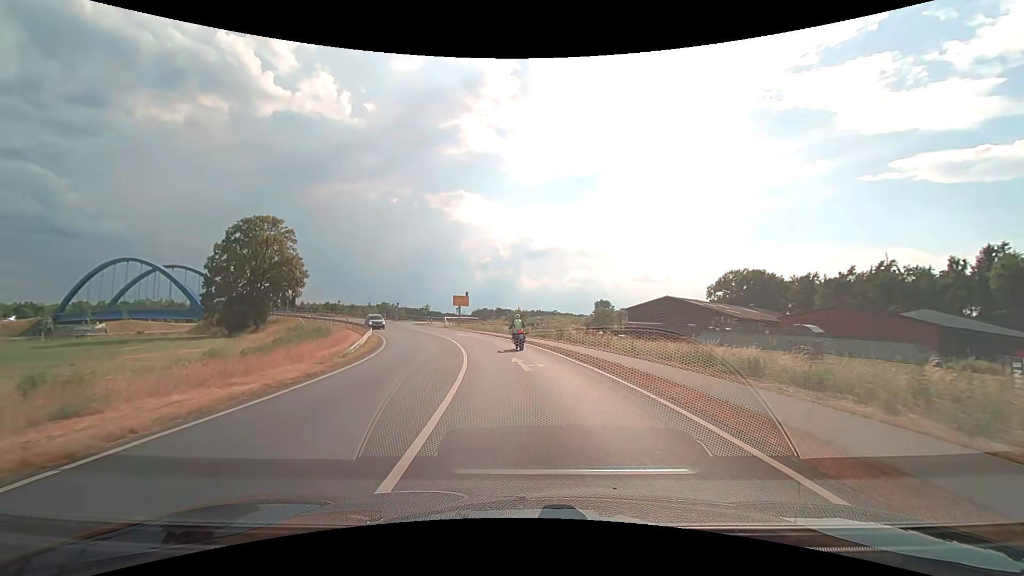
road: secondary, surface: asphalt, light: Day
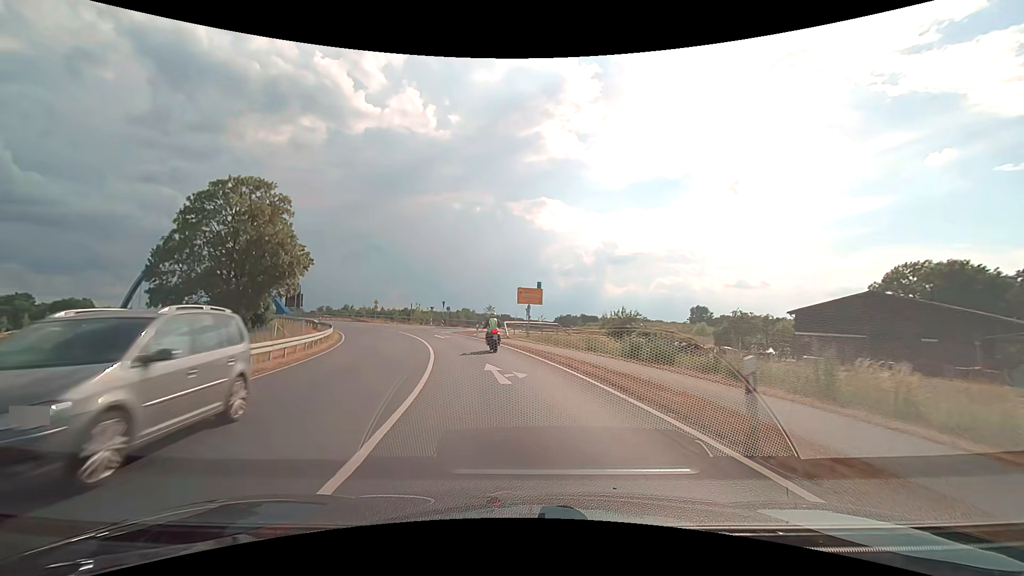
(-1.8, +27.9) m; -9°
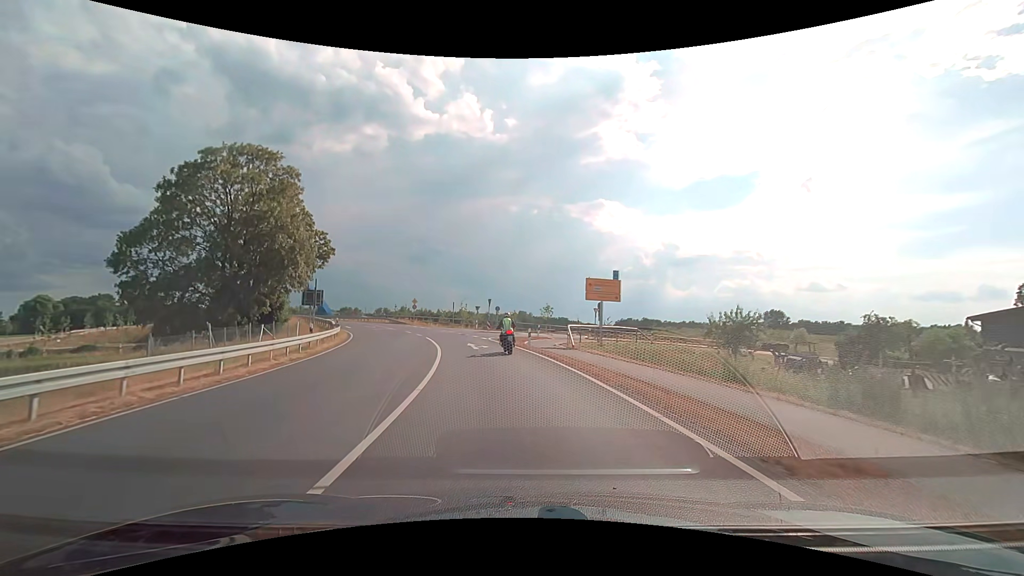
(-0.7, +12.6) m; -6°
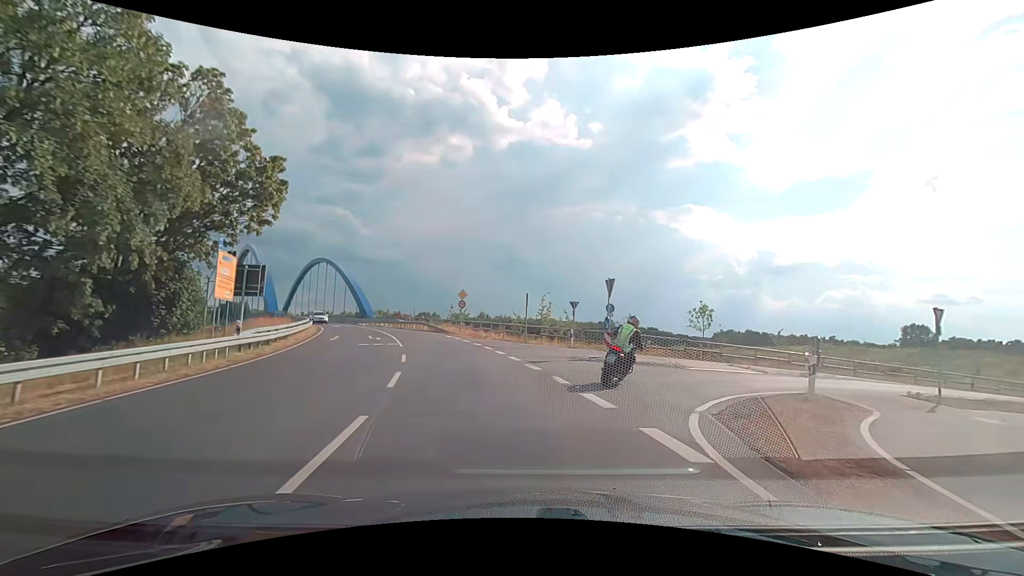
(-3.2, +28.1) m; -10°
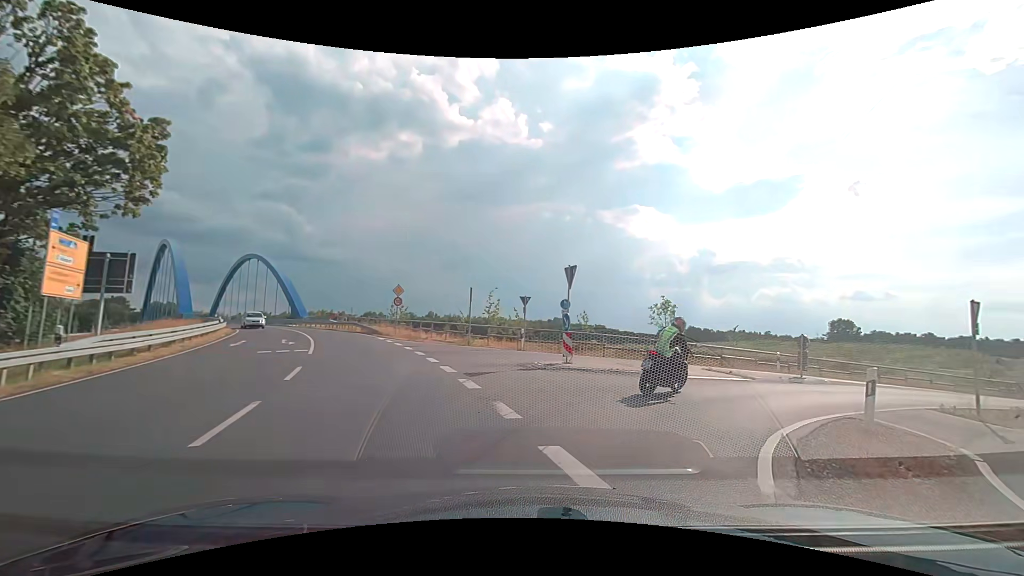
(+0.2, +4.1) m; +6°
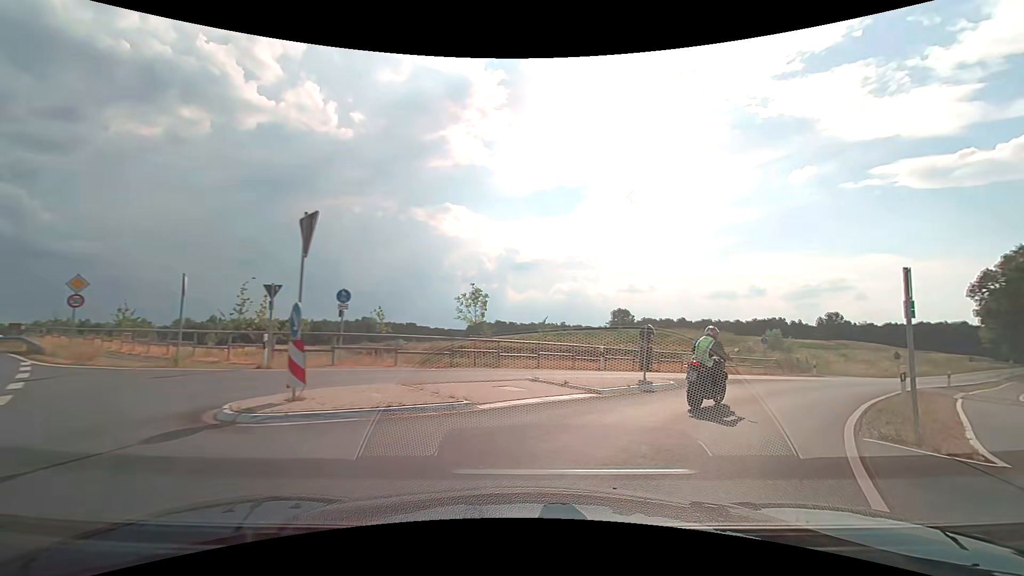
(+1.2, +7.1) m; +21°
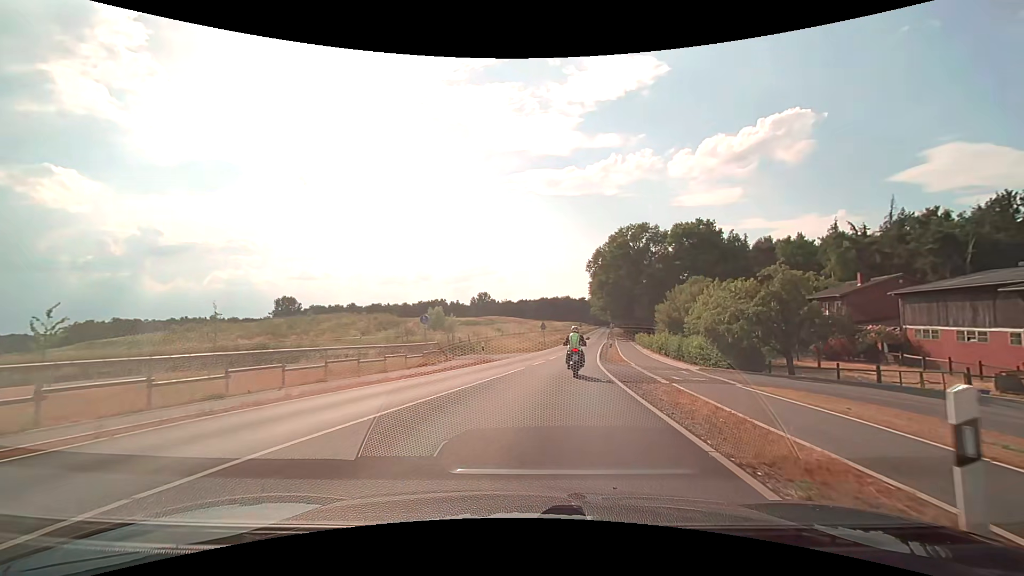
(+6.0, +14.6) m; +37°
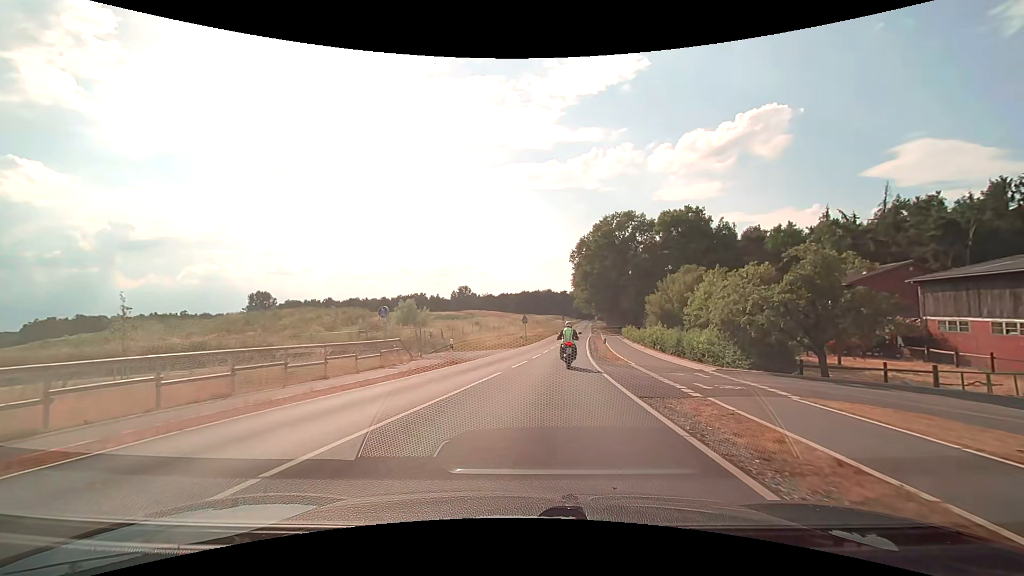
(+0.1, +5.2) m; +2°
(0, +10) (+1, +20) (+2, +30) (+3, +40) (+4, +50) (+6, +60) (+7, +70) (+8, +80) (+10, +89) (+11, +99) m
